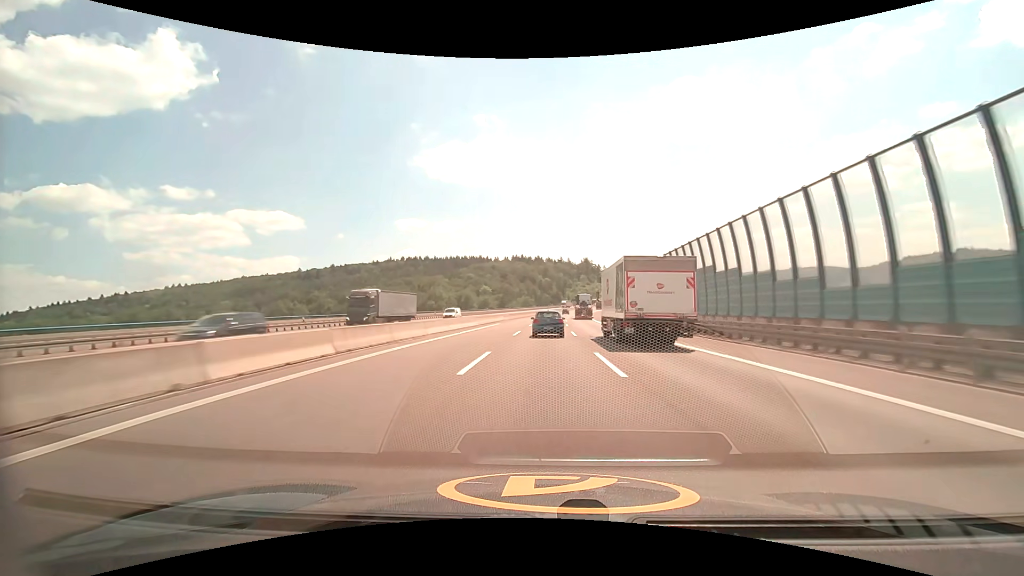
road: motorway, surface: asphalt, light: Day
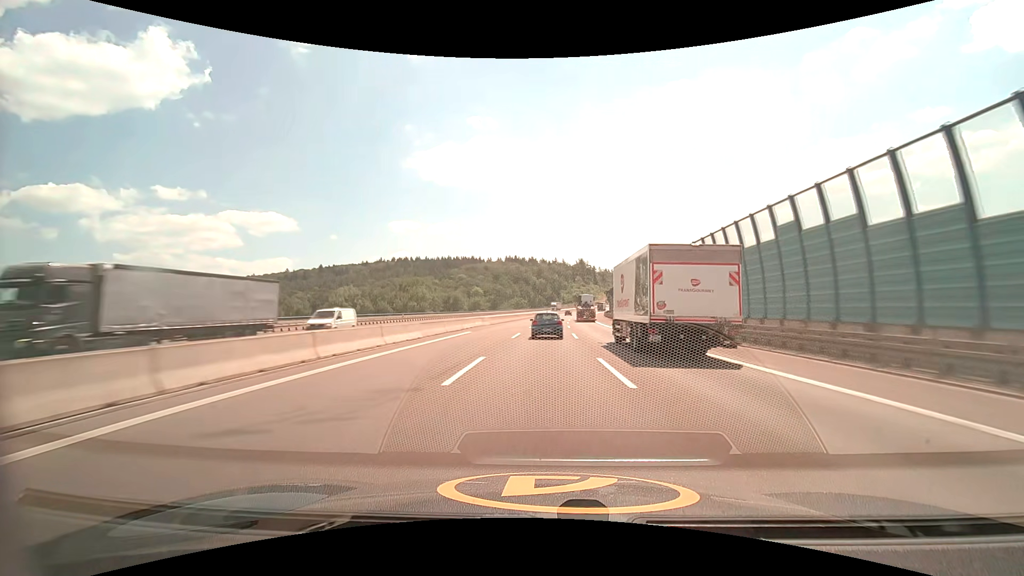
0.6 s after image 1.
(+0.1, +19.1) m; +1°
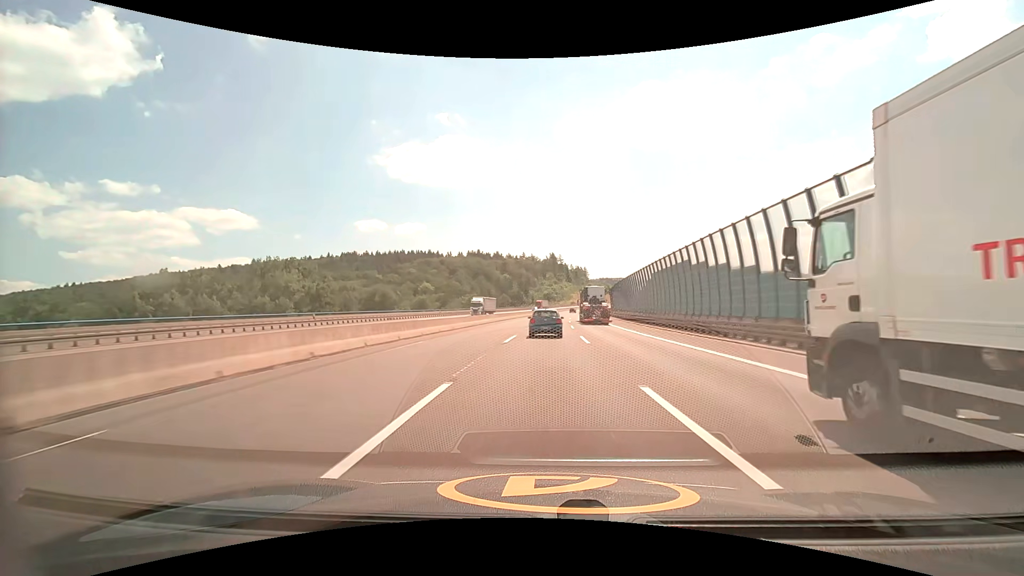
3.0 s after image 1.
(+2.2, +77.5) m; +4°
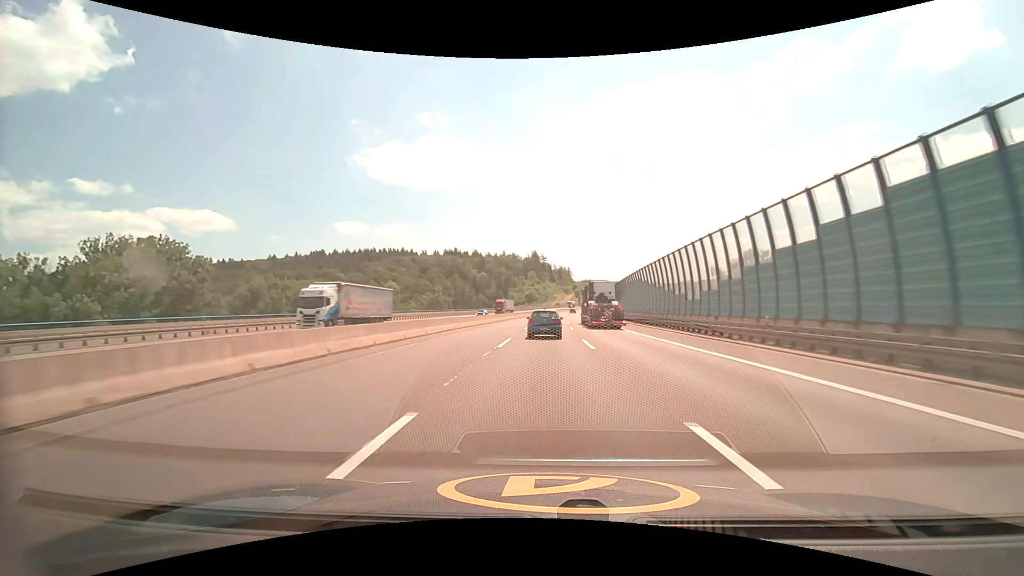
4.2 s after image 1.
(+0.6, +38.3) m; +2°
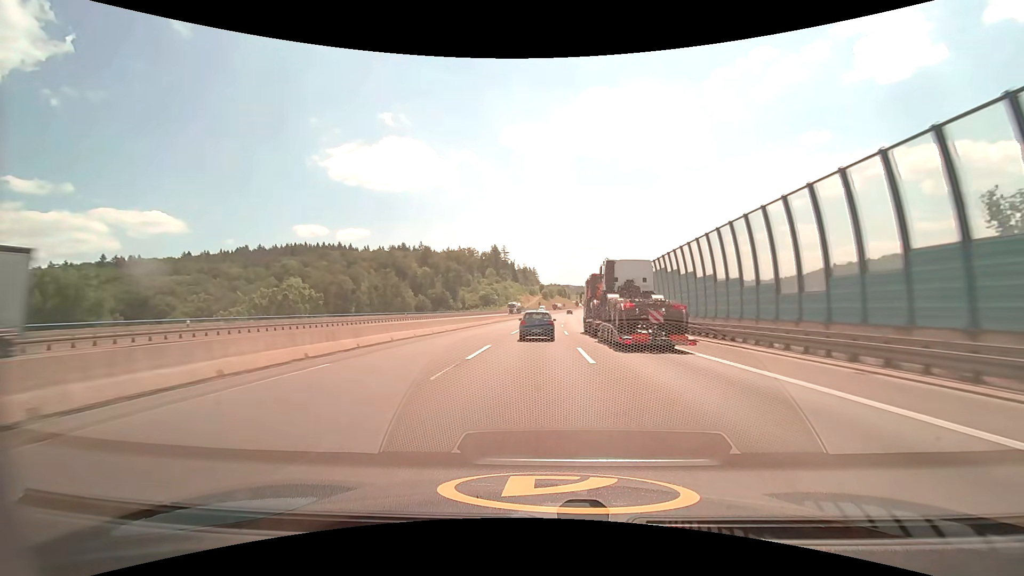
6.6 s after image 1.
(+2.7, +75.5) m; +4°
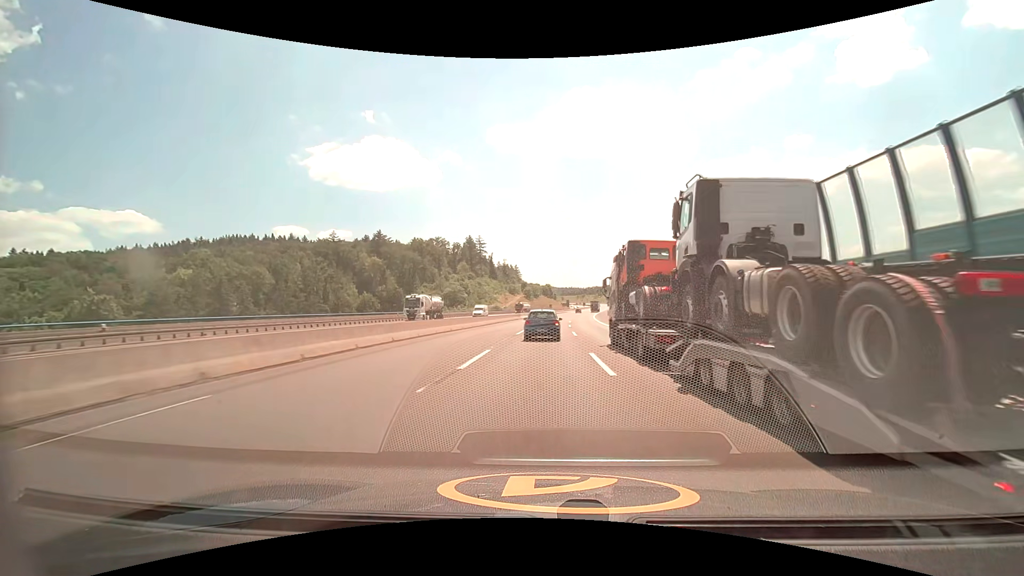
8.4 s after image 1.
(+1.0, +56.2) m; +2°
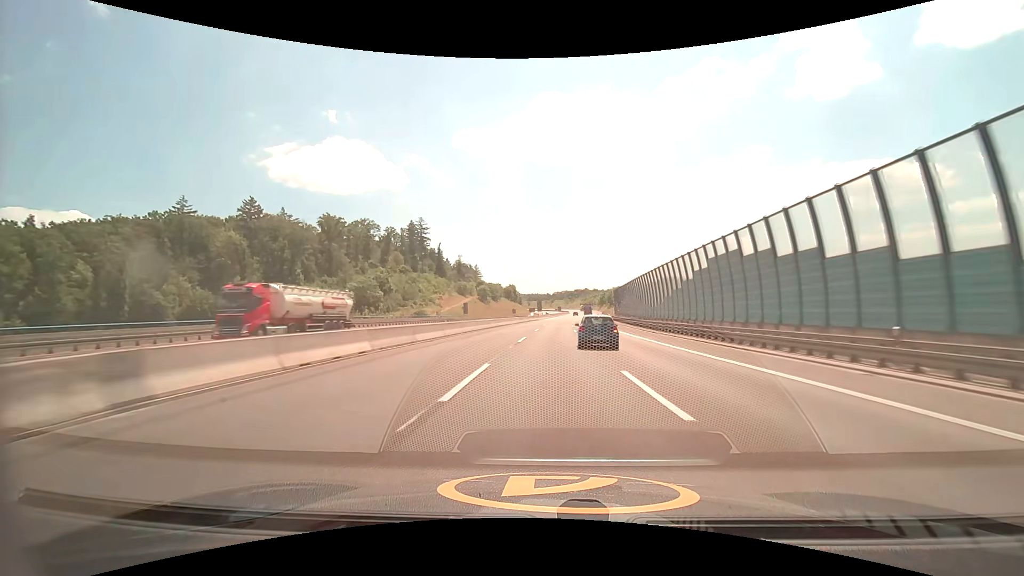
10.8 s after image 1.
(+2.5, +75.3) m; +4°
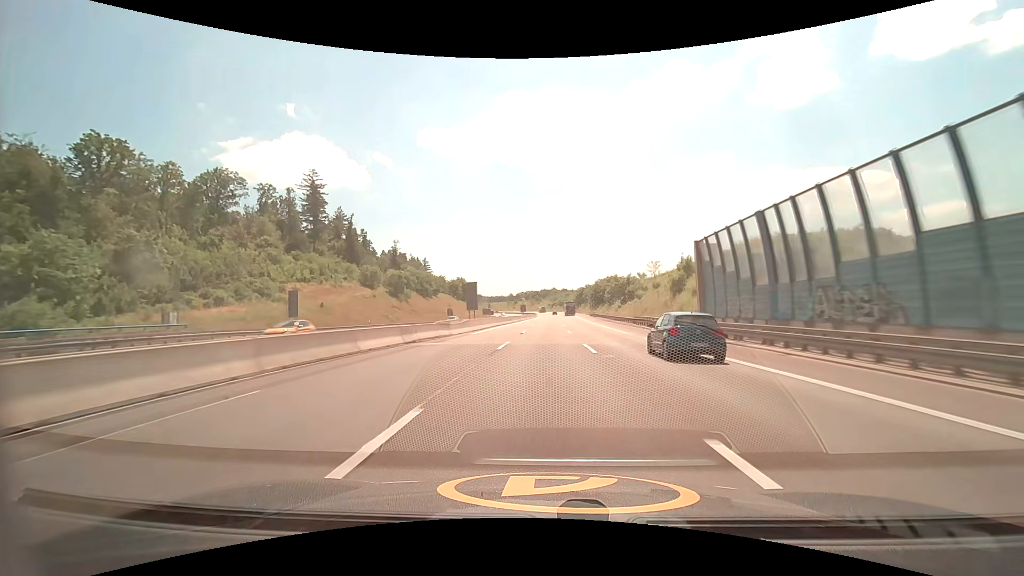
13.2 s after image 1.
(+3.1, +78.3) m; +4°
(0, +10) (0, +20) (0, +30) (0, +40) (+1, +50) (+1, +60) (+1, +70) (+2, +80) (+2, +90) (+2, +100) m
